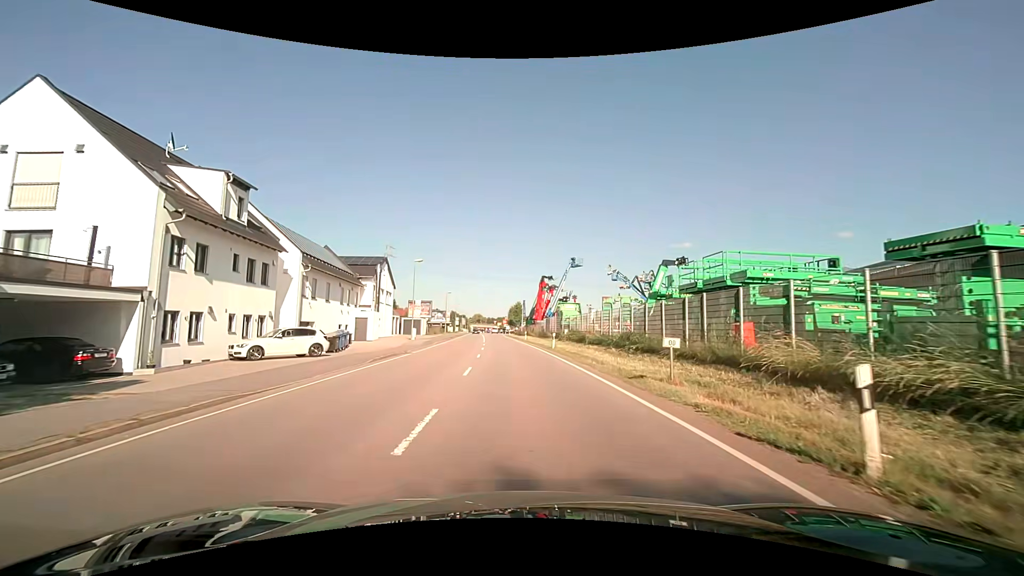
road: primary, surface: asphalt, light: Day
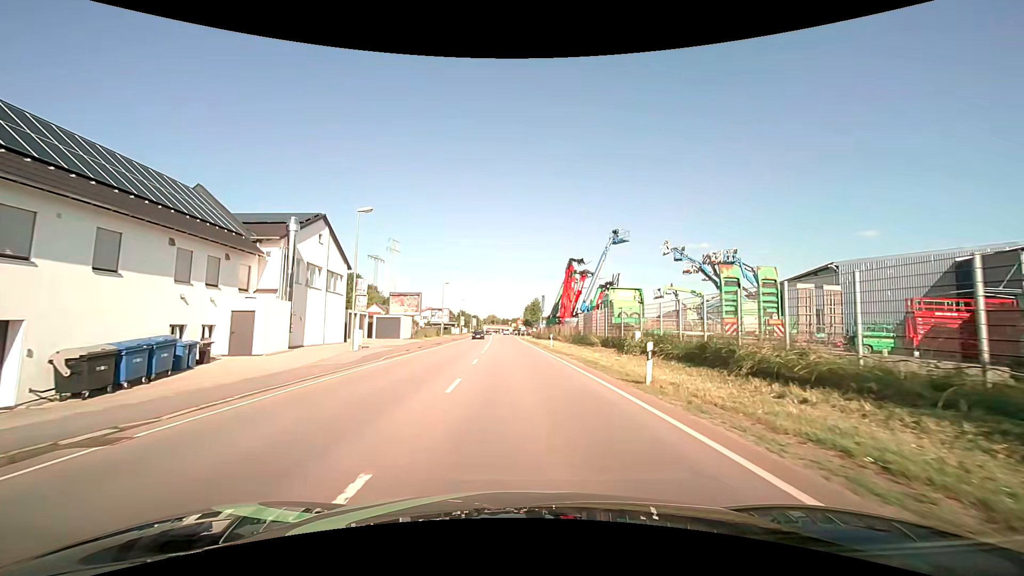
(-0.3, +21.9) m; -2°
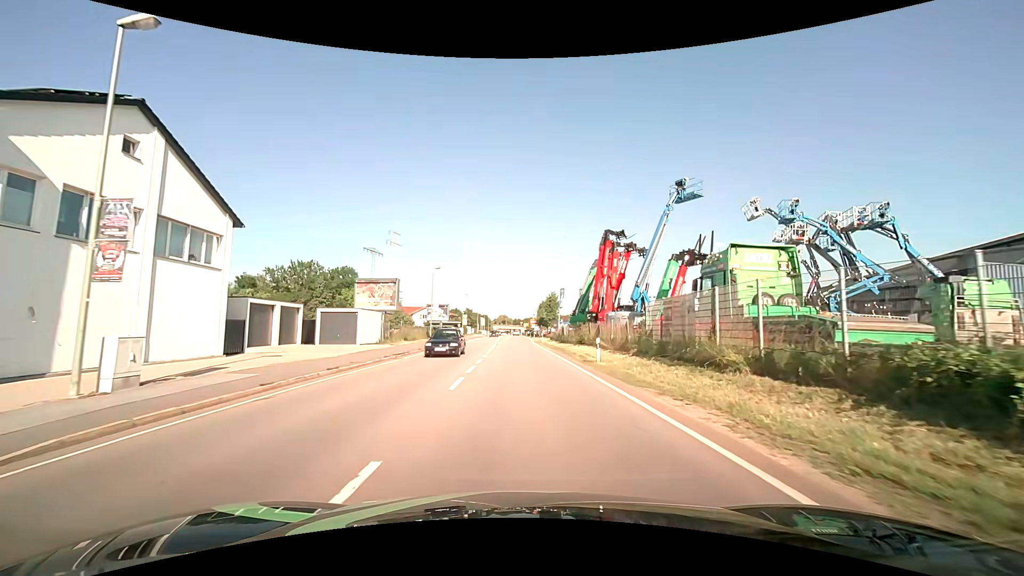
(-0.1, +17.8) m; -1°
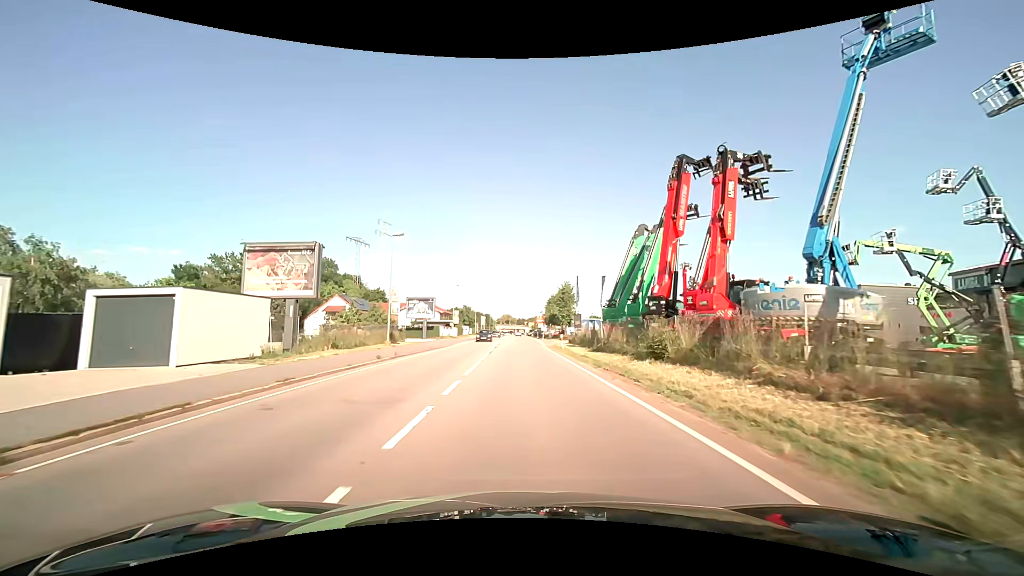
(-0.2, +19.1) m; -1°
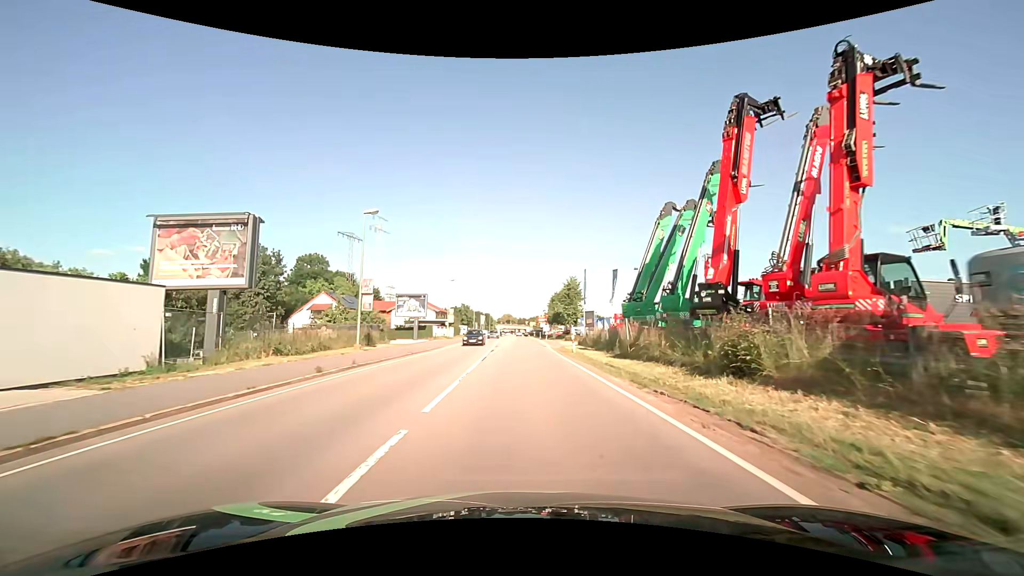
(0.0, +6.6) m; 0°
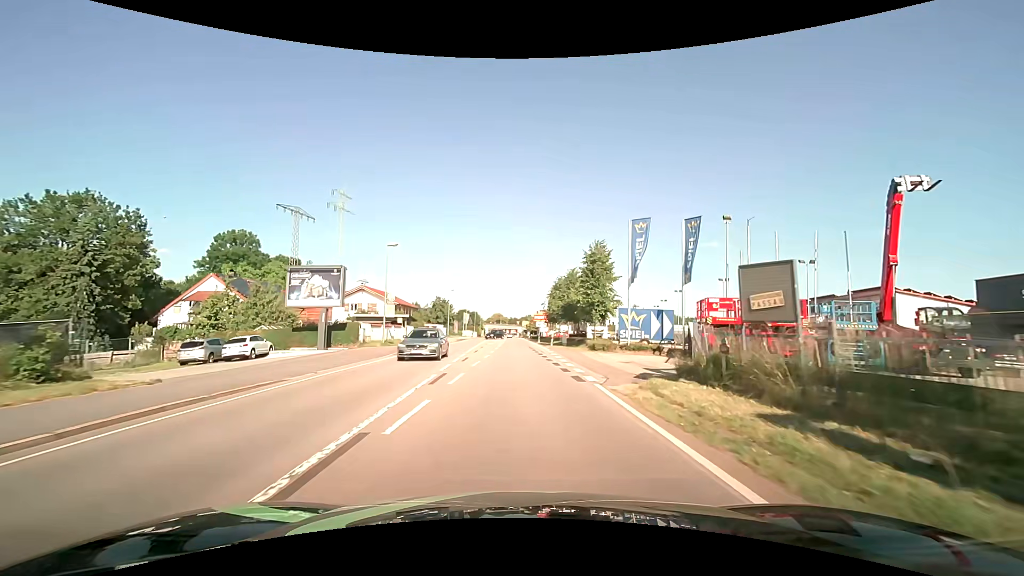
(+0.3, +27.3) m; +1°
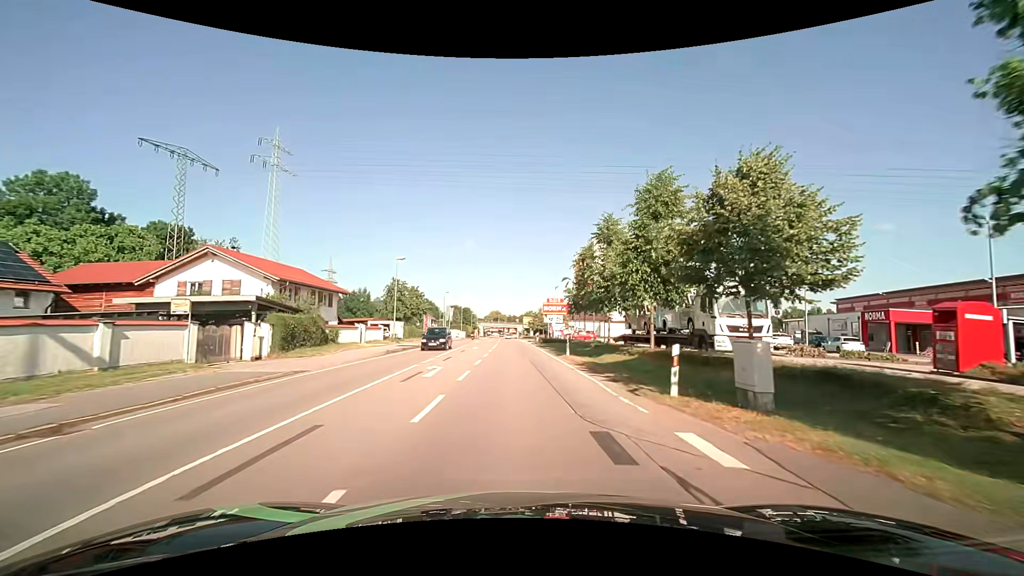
(0.0, +35.4) m; 0°
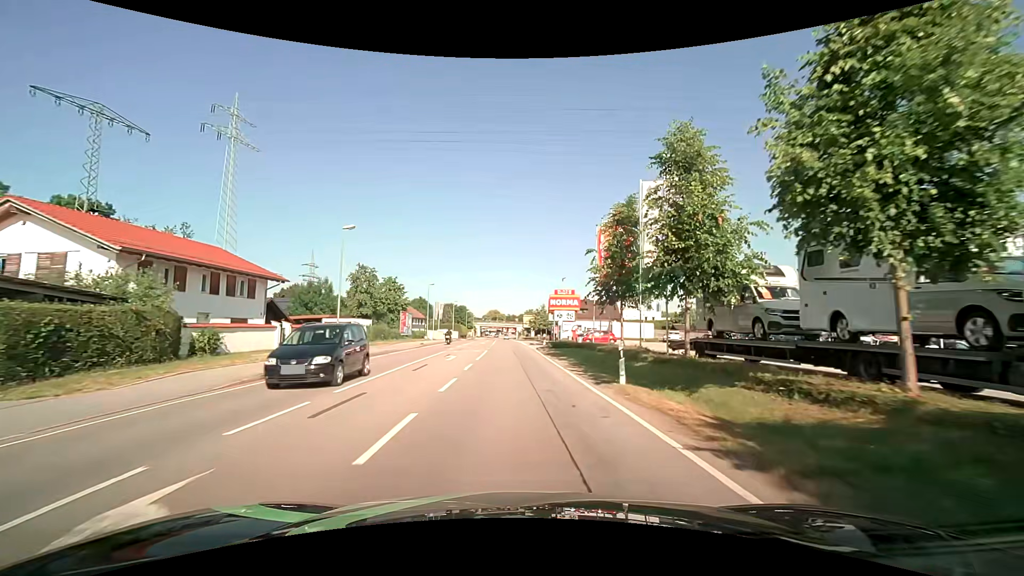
(+0.1, +14.1) m; 0°
(0, +10) (0, +20) (0, +30) (0, +40) (-1, +50) (-1, +60) (-1, +70) (-2, +80) (-2, +90) (-2, +100) m
